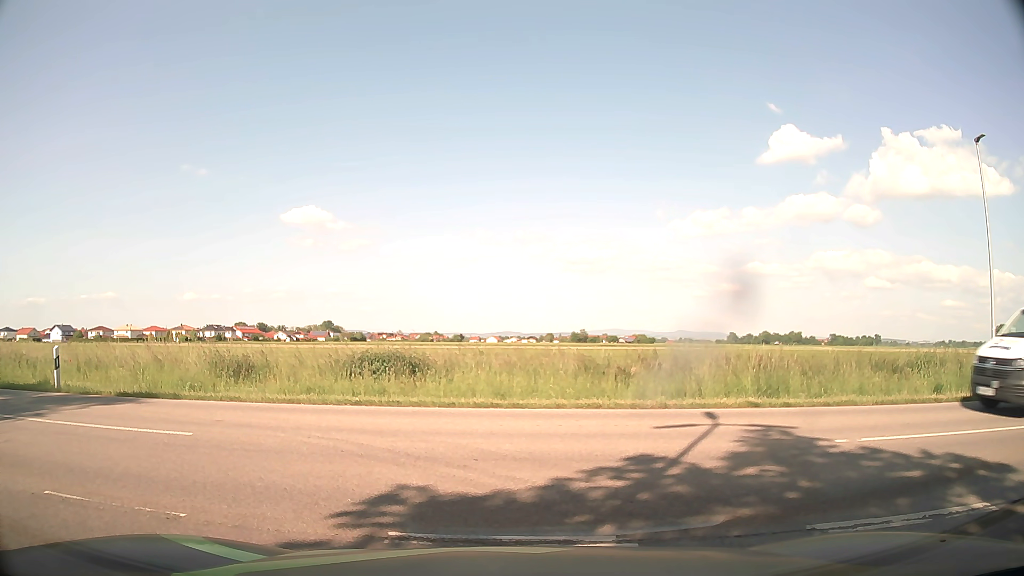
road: residential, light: Day
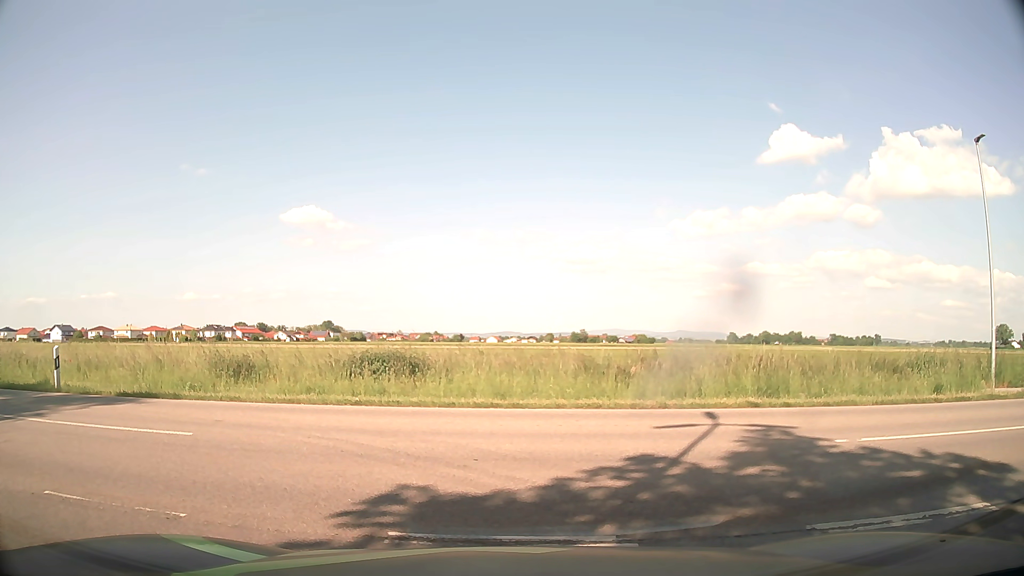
(0.0, 0.0) m; 0°
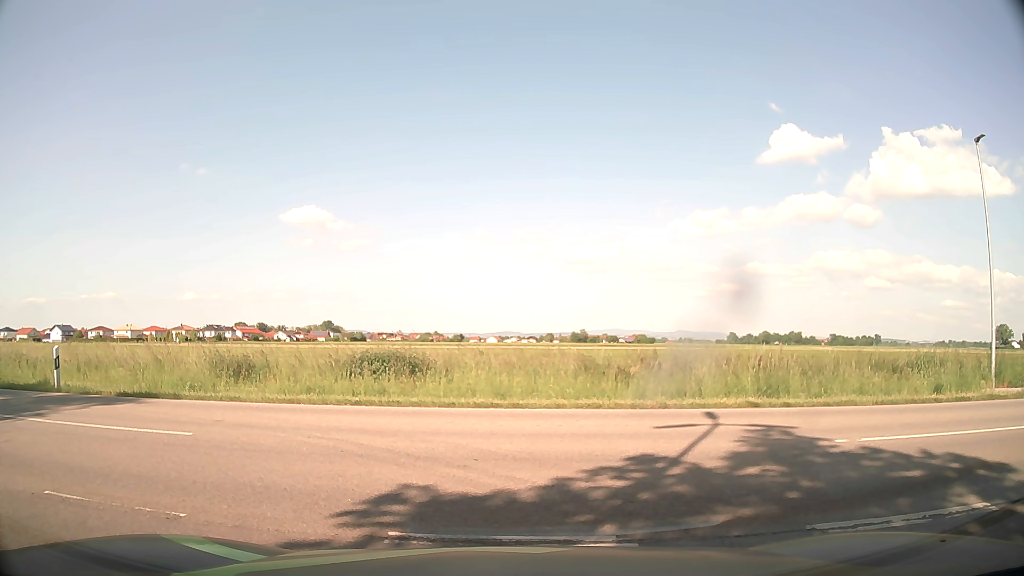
(0.0, 0.0) m; 0°
